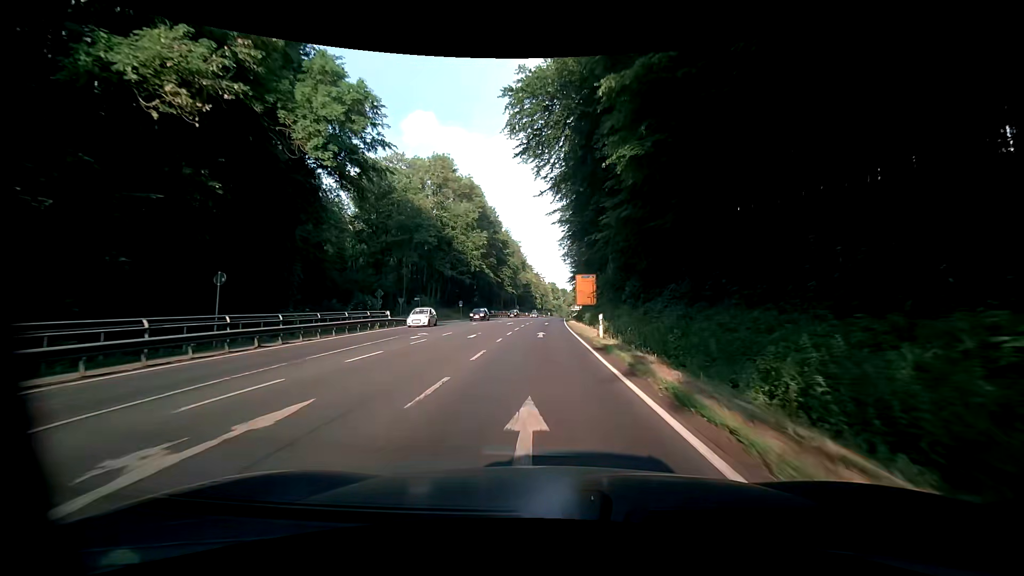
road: primary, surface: asphalt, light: Day
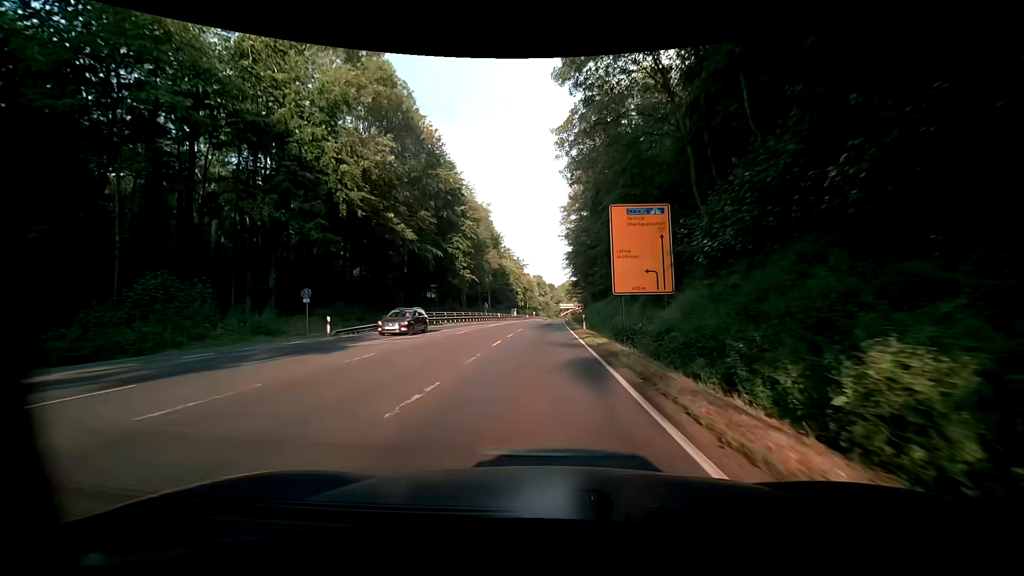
(+0.5, +48.8) m; +2°
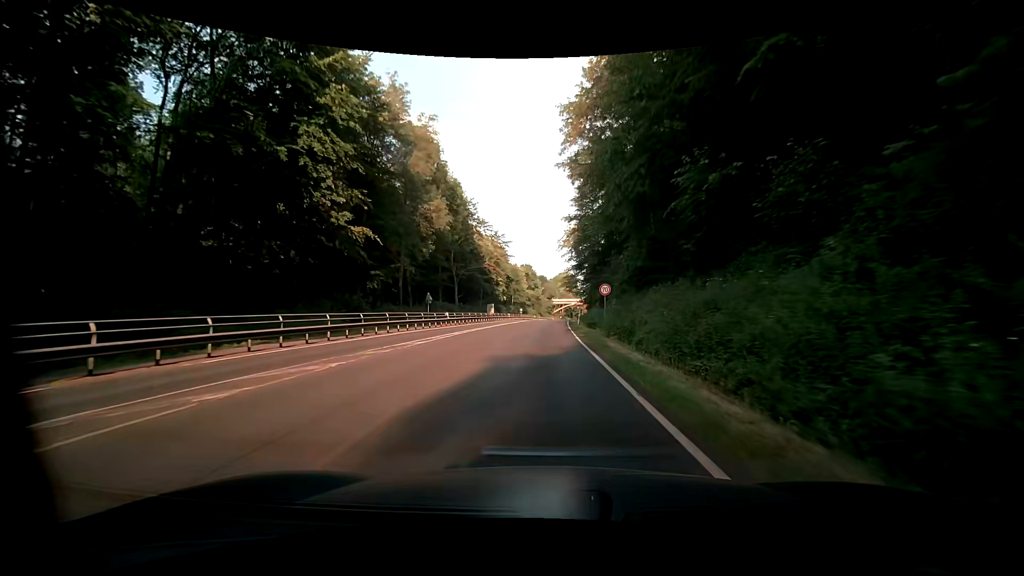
(+0.4, +40.1) m; +1°
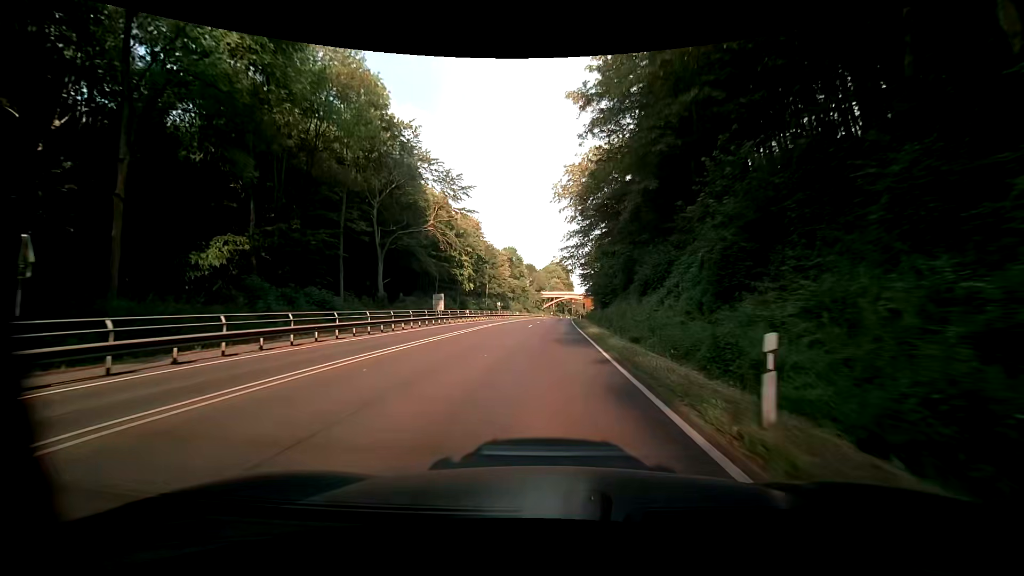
(+0.3, +40.5) m; +1°
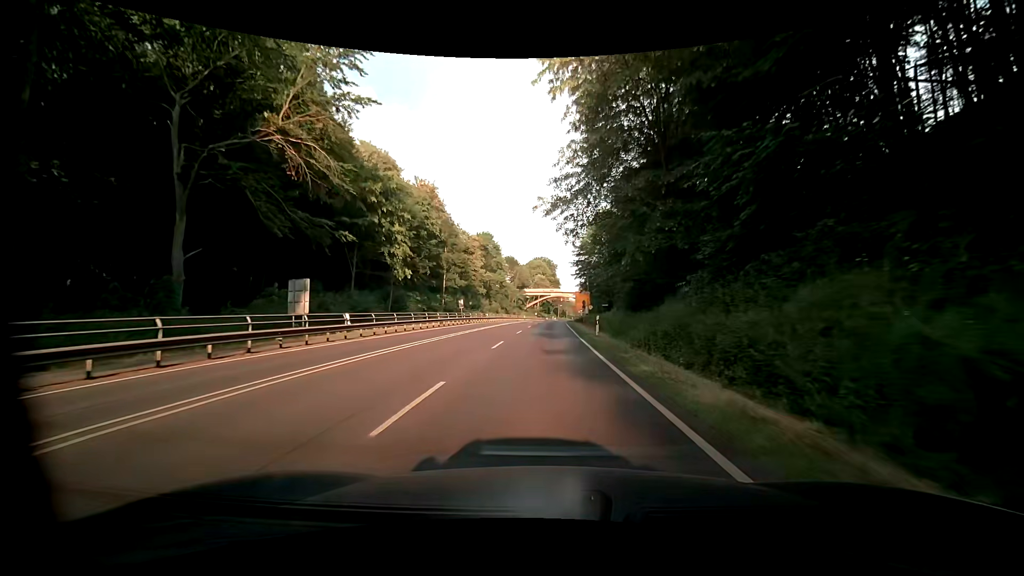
(+0.5, +30.3) m; +2°
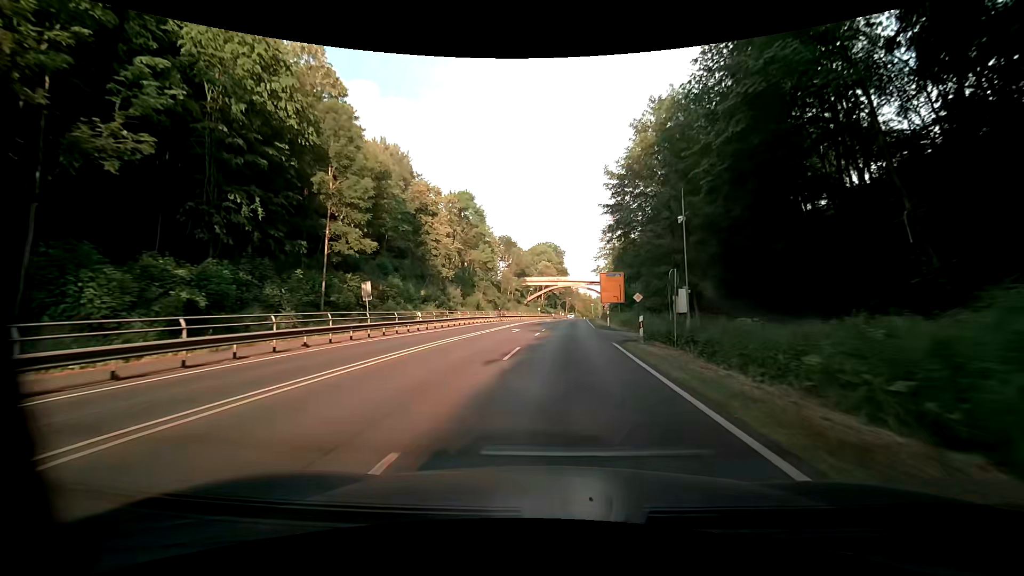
(+0.1, +40.4) m; 0°
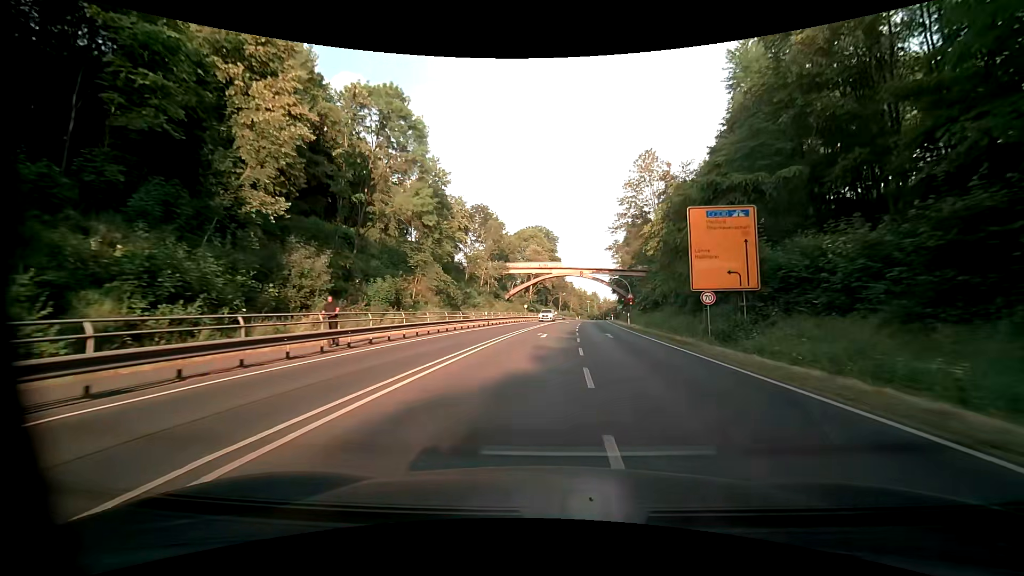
(-0.4, +40.5) m; +1°
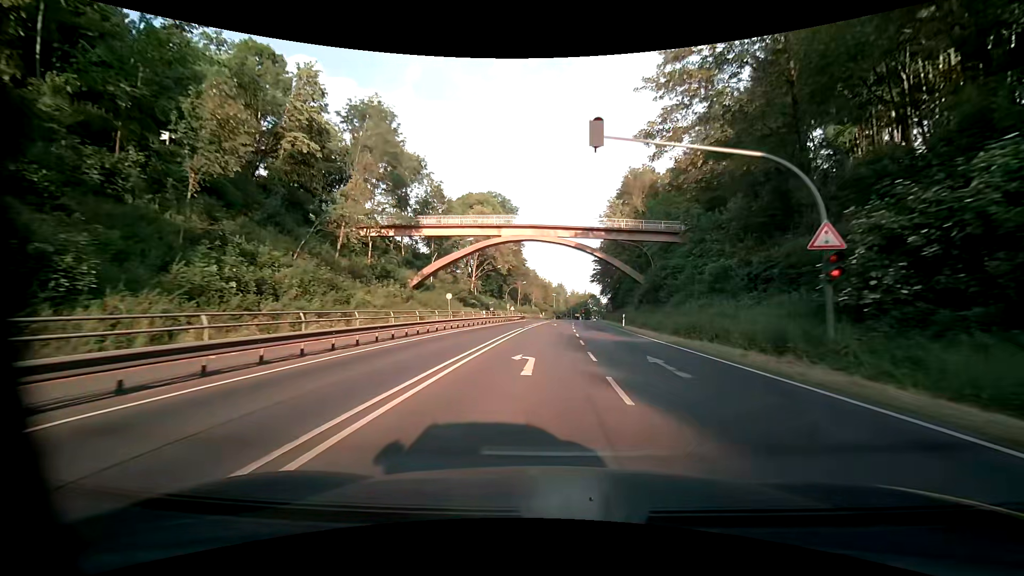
(+2.2, +49.6) m; +5°
